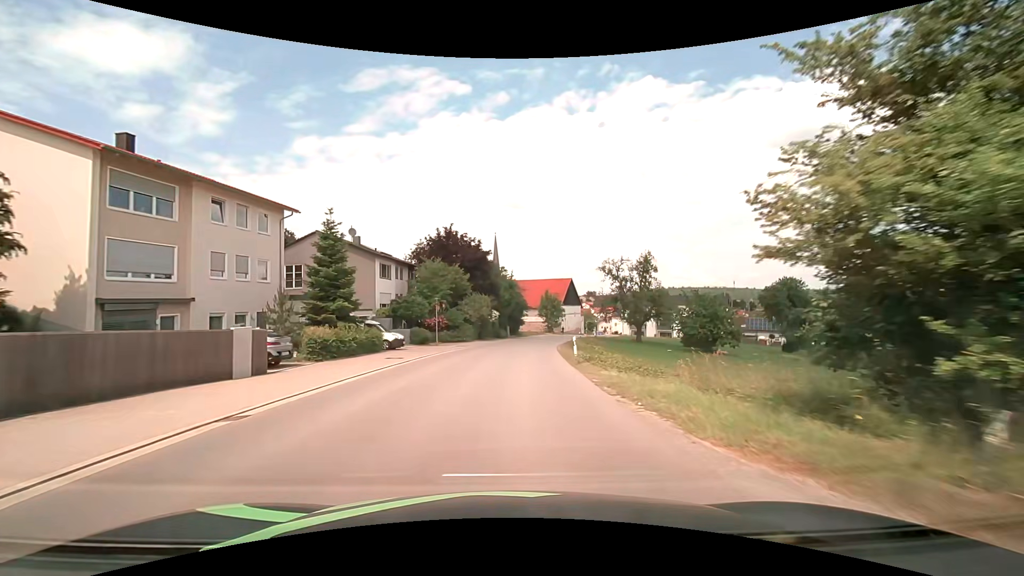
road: tertiary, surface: asphalt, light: Day
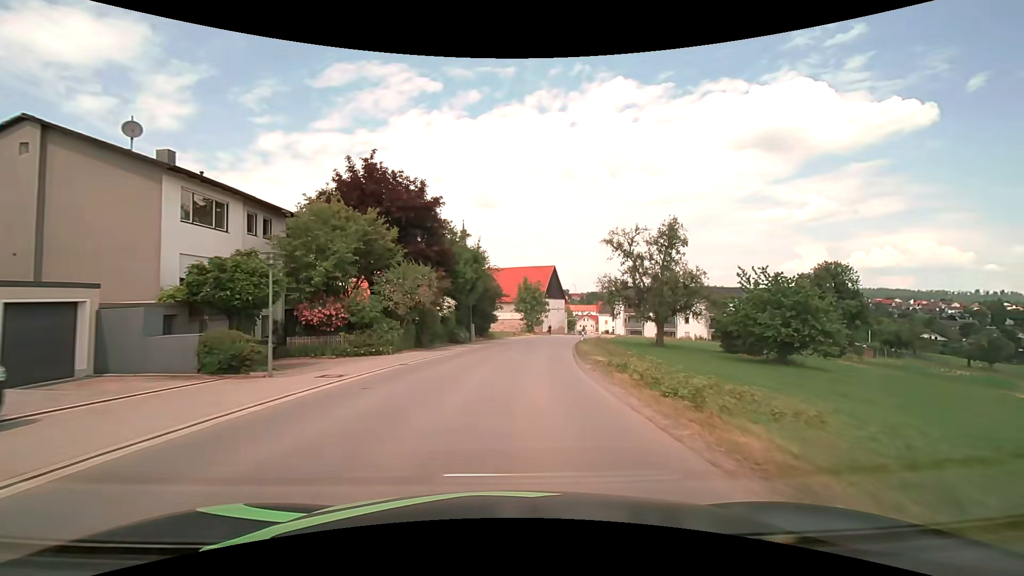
(+0.4, +24.1) m; +3°
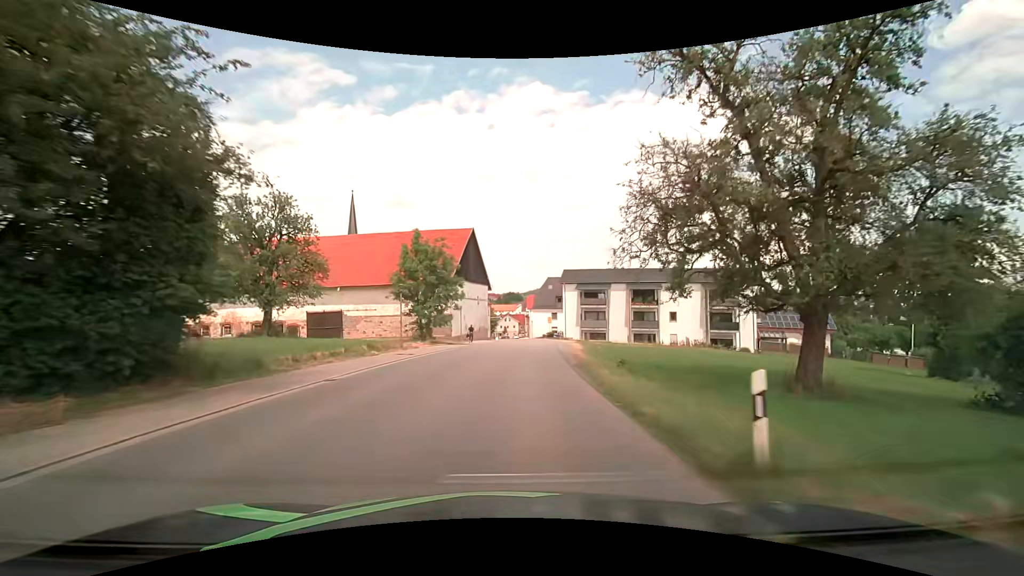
(+3.3, +39.6) m; +10°
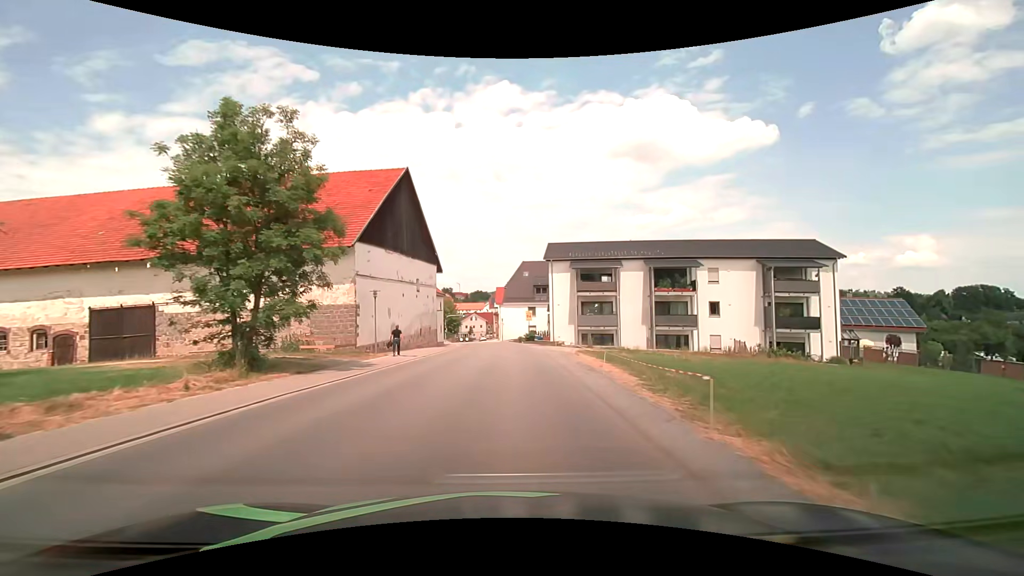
(+0.8, +23.7) m; +4°
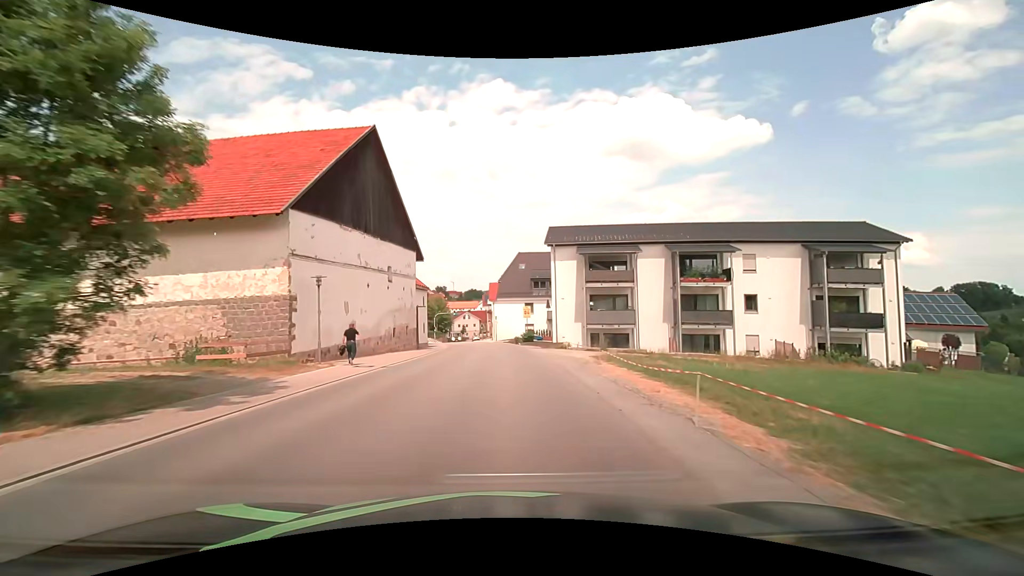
(0.0, +7.9) m; 0°
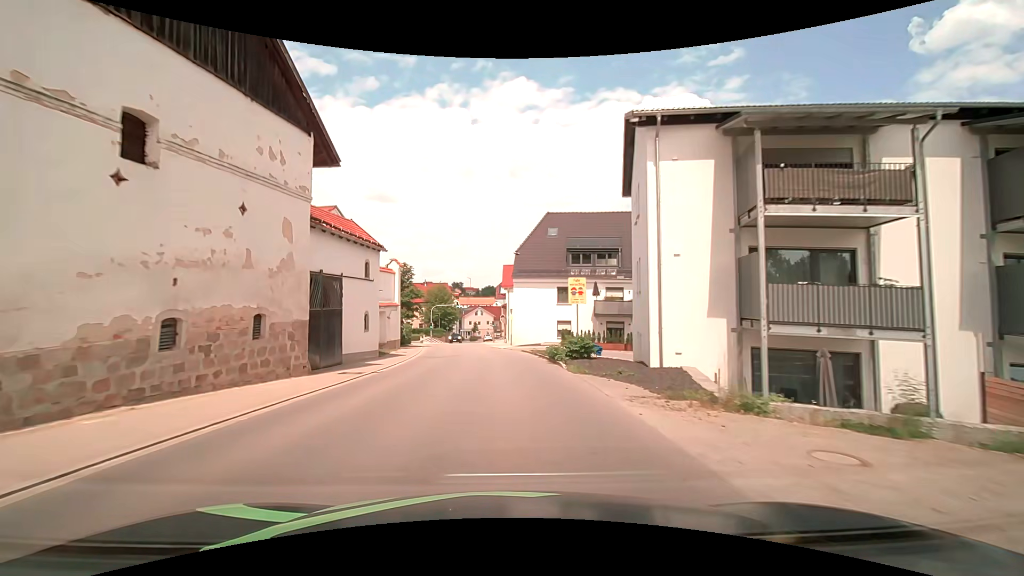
(-0.2, +23.9) m; -2°
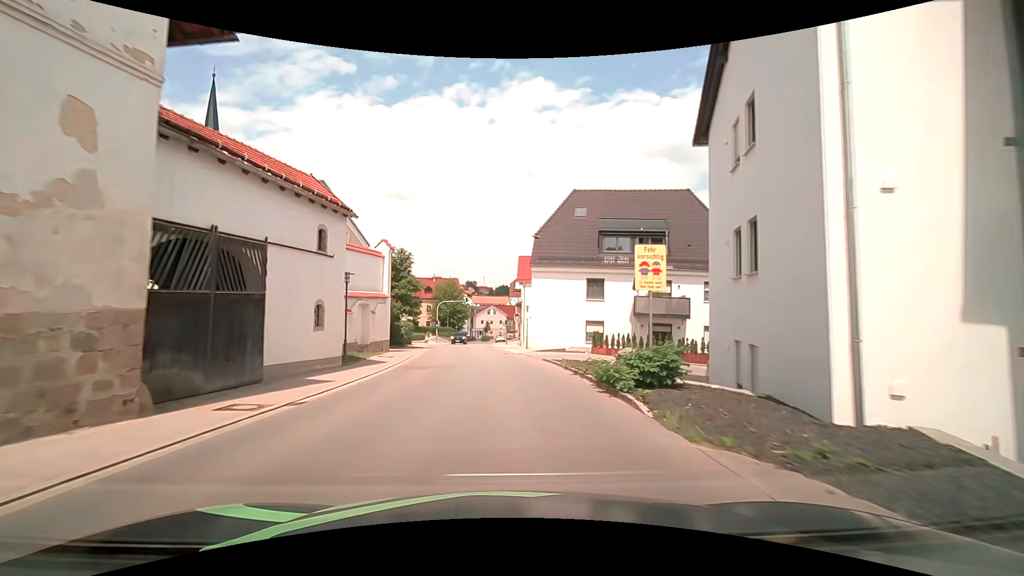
(-0.1, +8.0) m; -2°
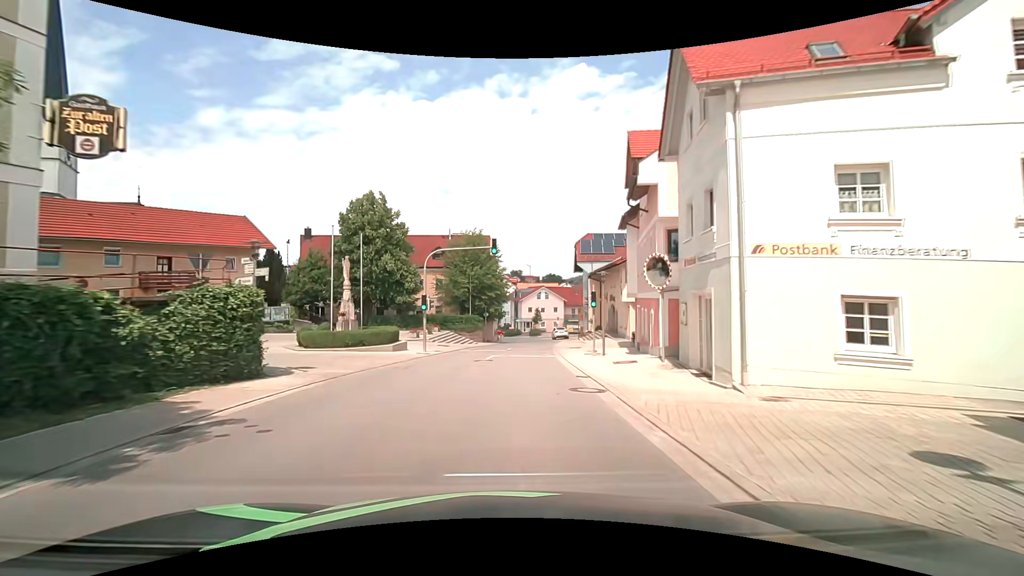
(-2.0, +39.8) m; -6°
